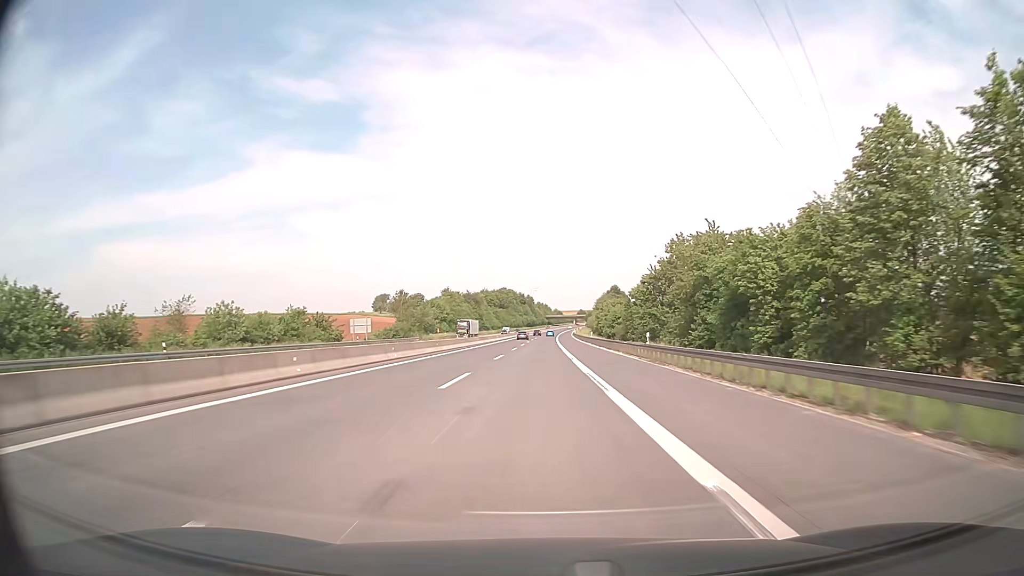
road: motorway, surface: asphalt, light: Day
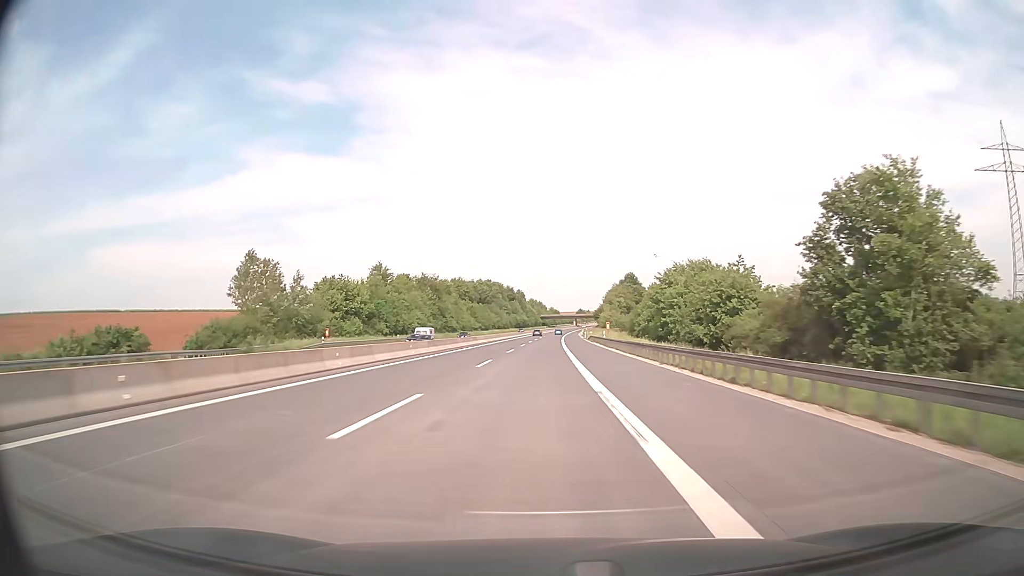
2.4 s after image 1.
(+0.5, +79.4) m; +1°
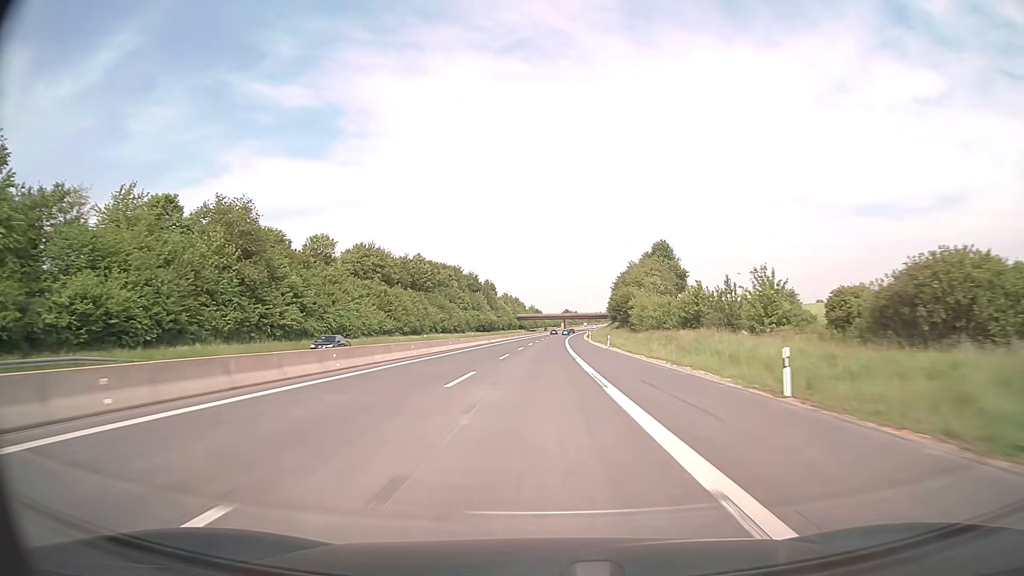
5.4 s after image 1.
(+1.0, +99.0) m; +2°
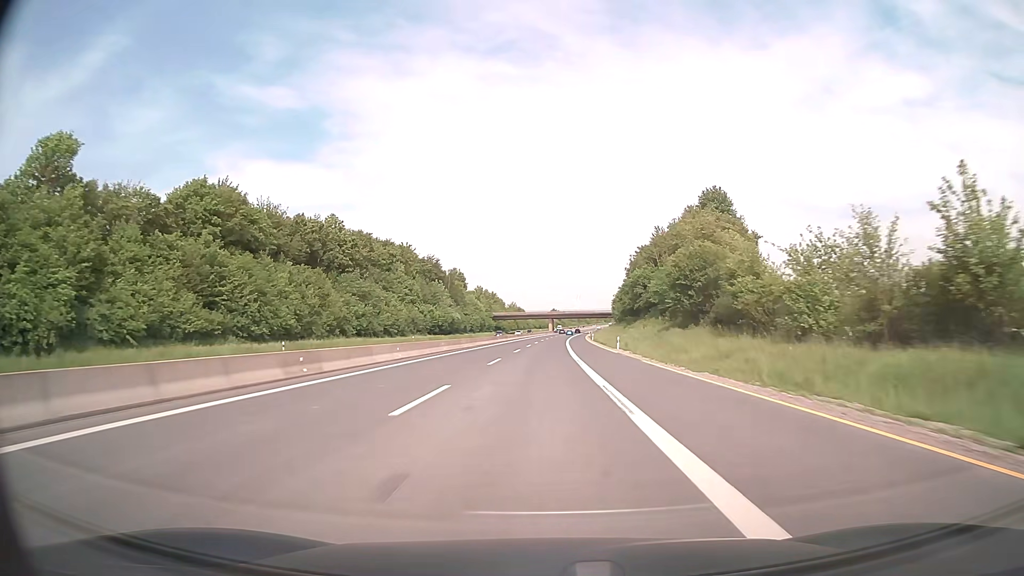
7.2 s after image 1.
(+0.6, +59.4) m; +1°
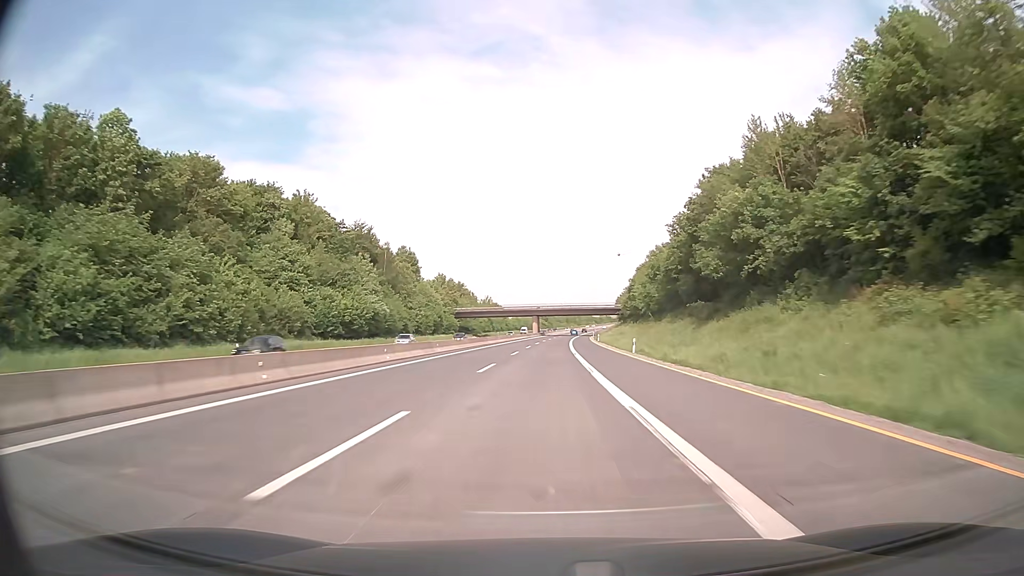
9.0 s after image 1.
(+0.6, +59.4) m; +1°
(0, +10) (0, +20) (0, +30) (0, +40) (+1, +50) (+1, +60) (+1, +70) (+2, +80) (+2, +90) (+2, +100) m
